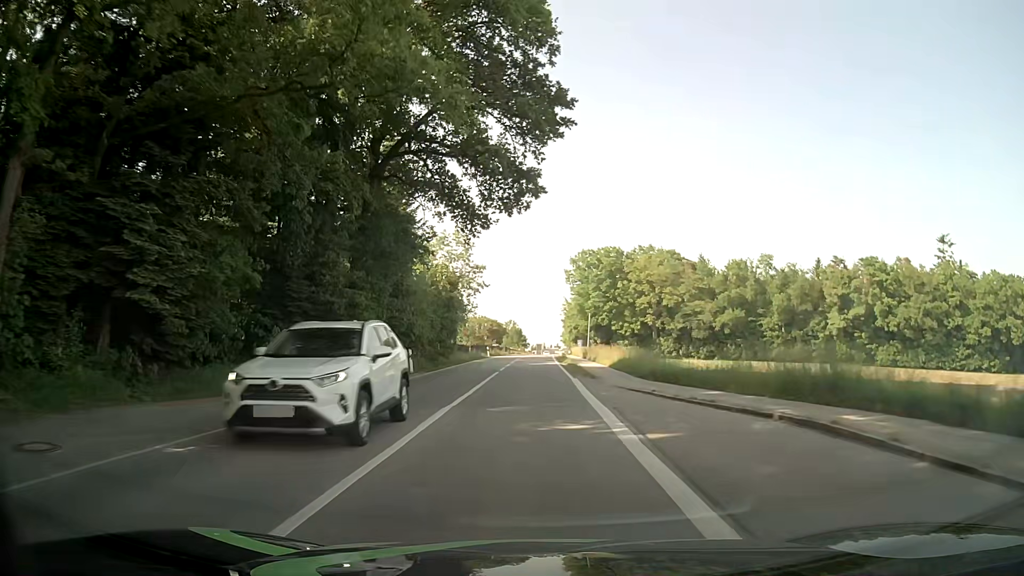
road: tertiary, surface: asphalt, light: Day
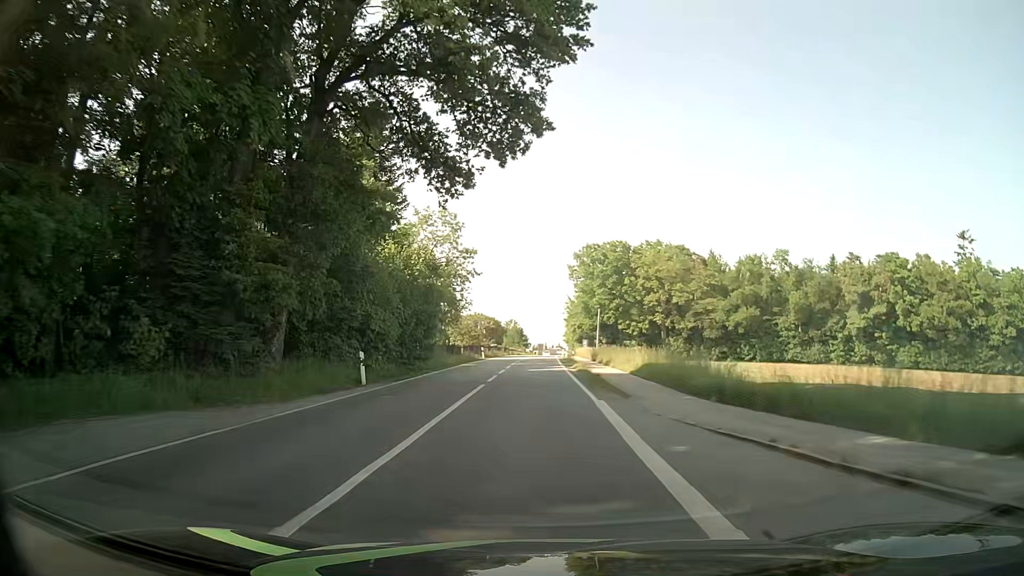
(0.0, +9.1) m; -1°
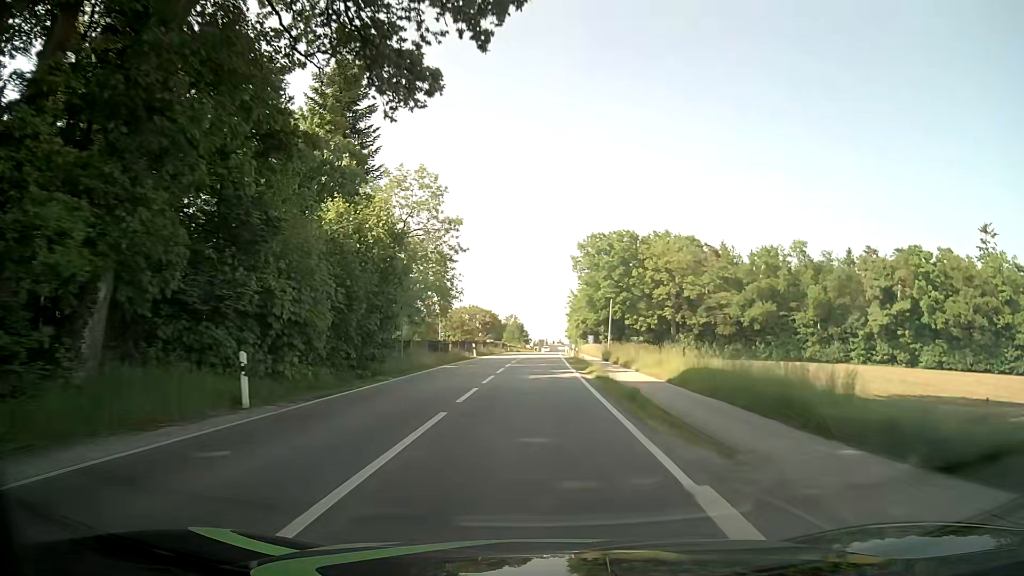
(+0.1, +9.5) m; +1°
